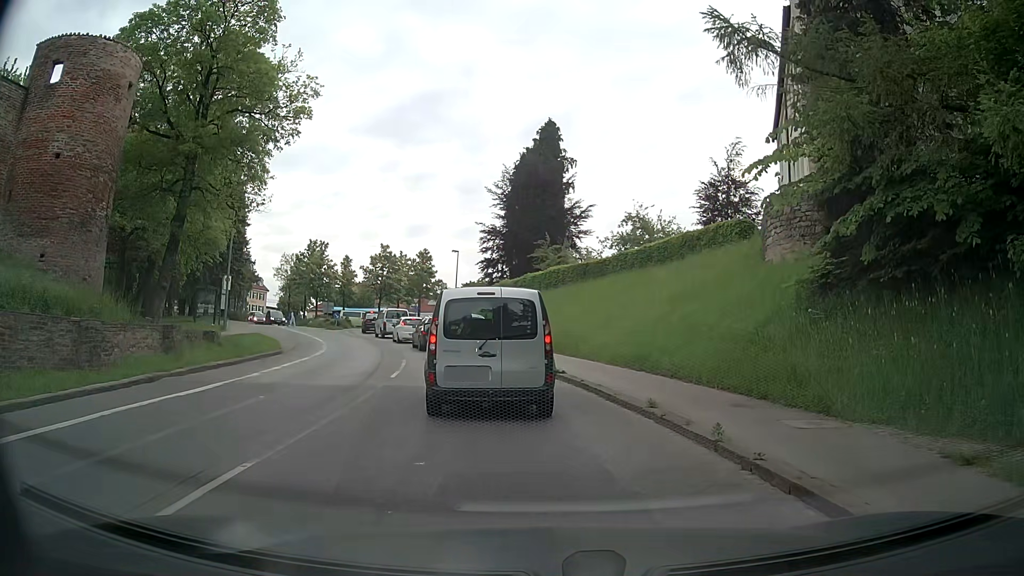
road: secondary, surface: asphalt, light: Day
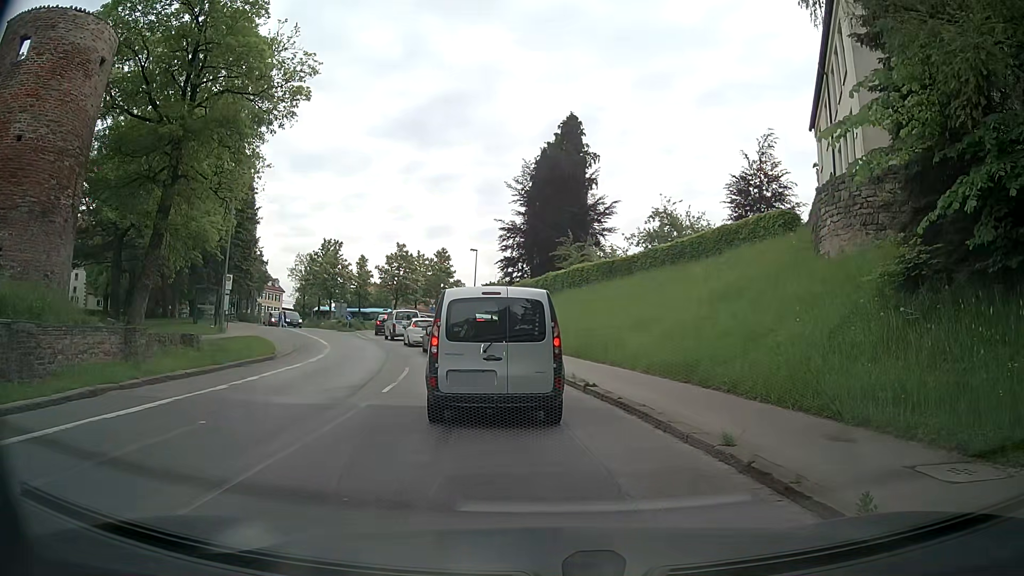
(0.0, +3.0) m; -1°
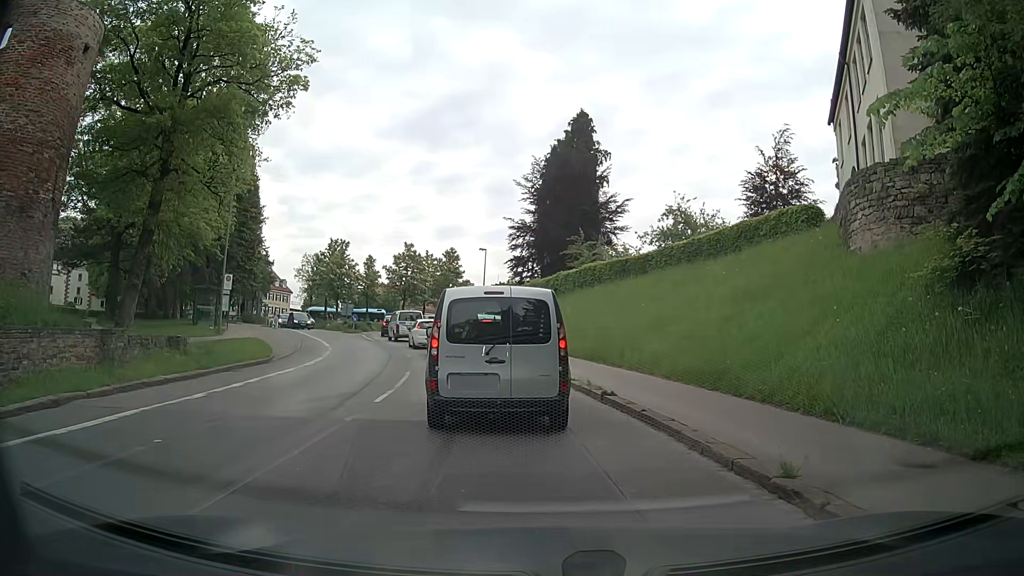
(0.0, +1.4) m; -1°
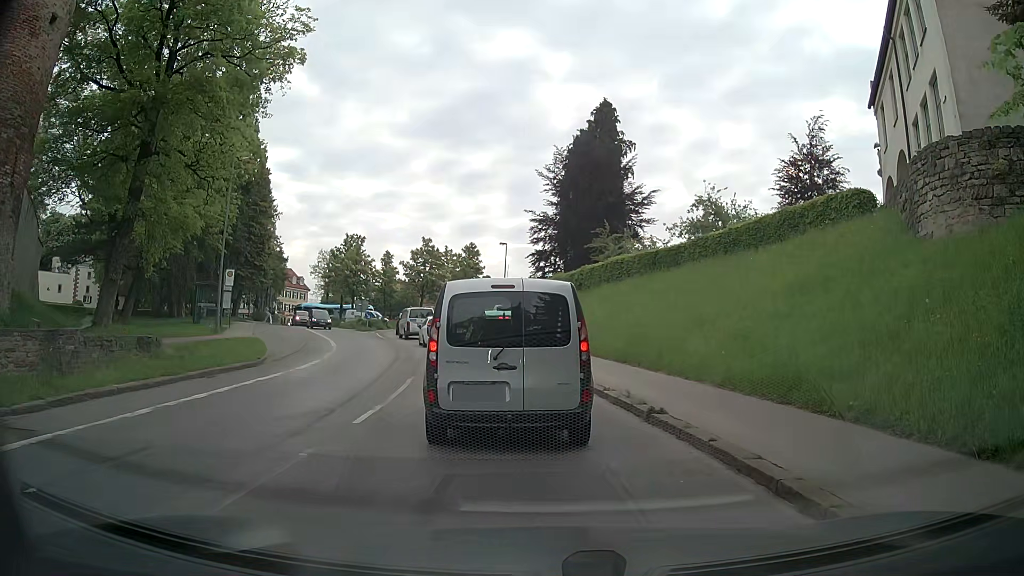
(-0.1, +2.7) m; -2°
